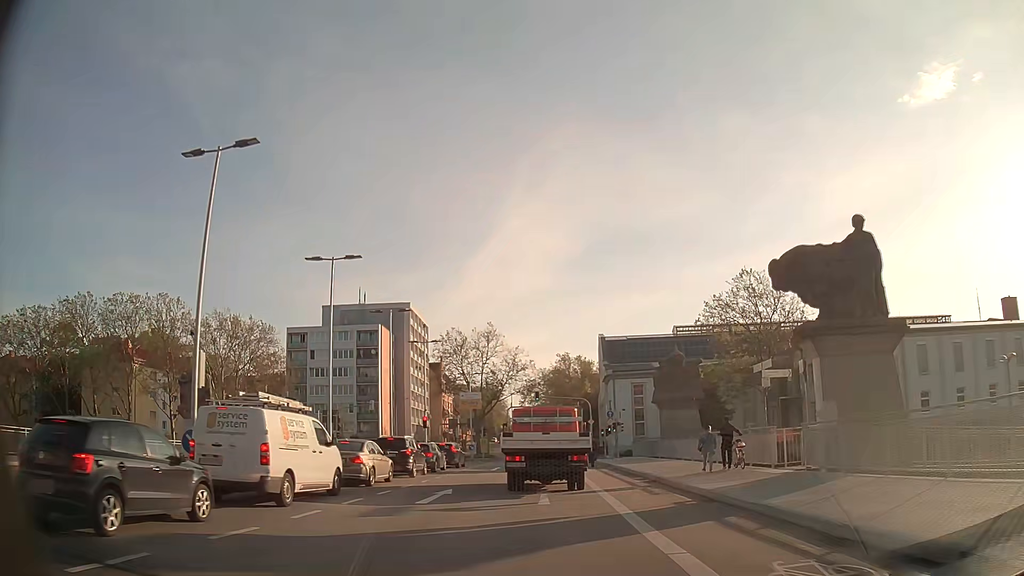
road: secondary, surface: asphalt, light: Day
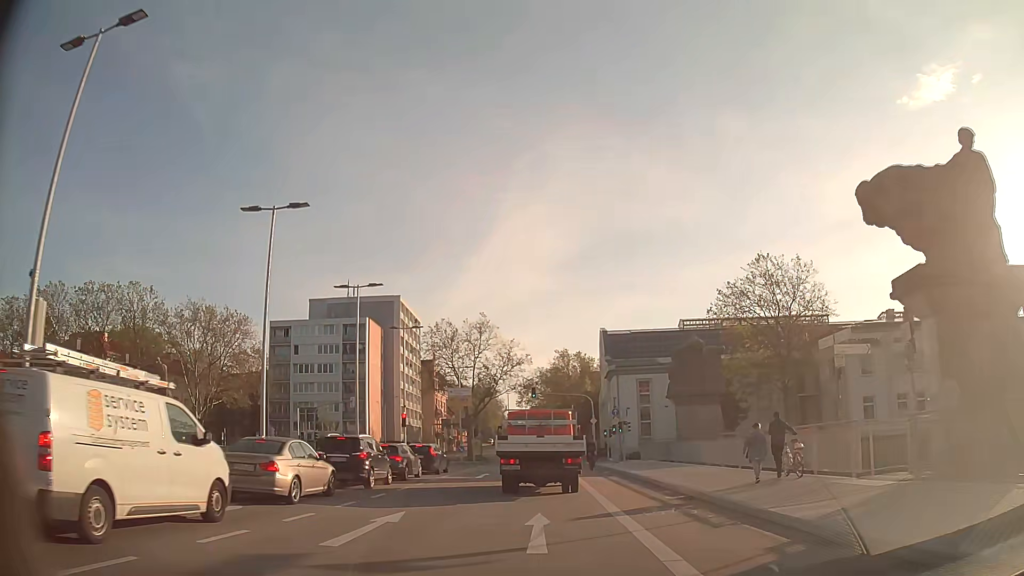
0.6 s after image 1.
(0.0, +6.2) m; 0°
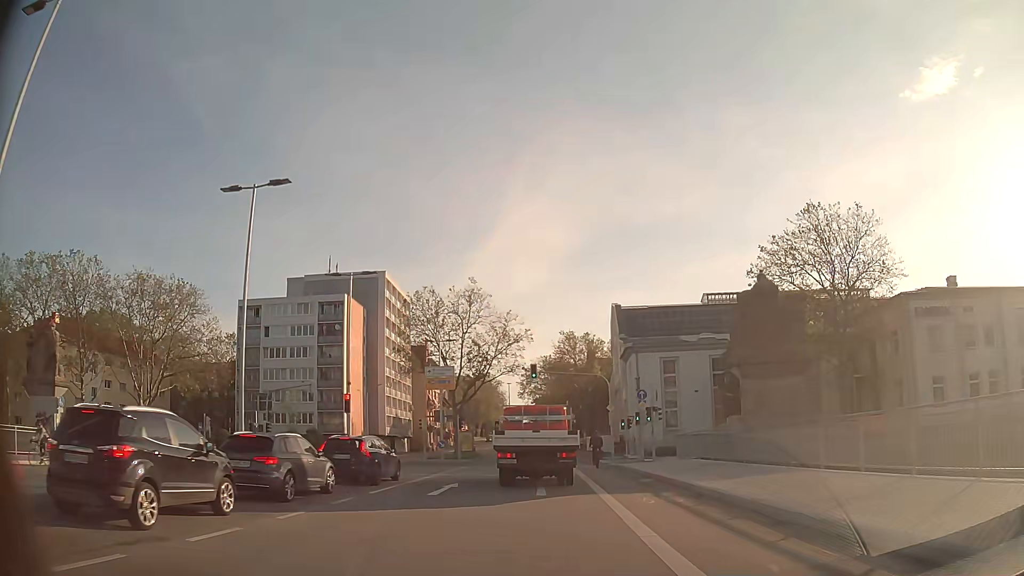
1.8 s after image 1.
(0.0, +12.2) m; 0°
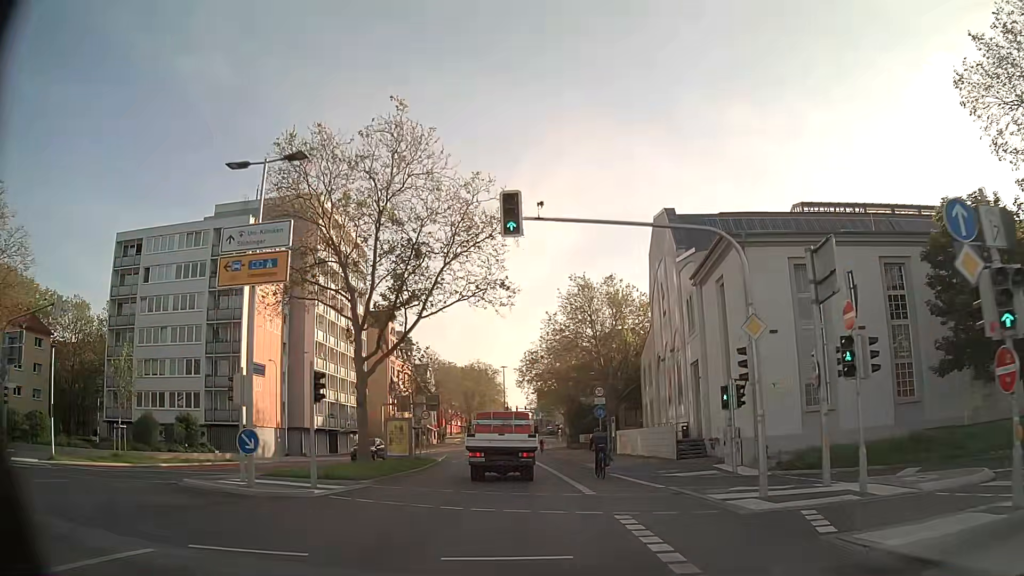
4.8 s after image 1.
(-0.1, +30.0) m; 0°
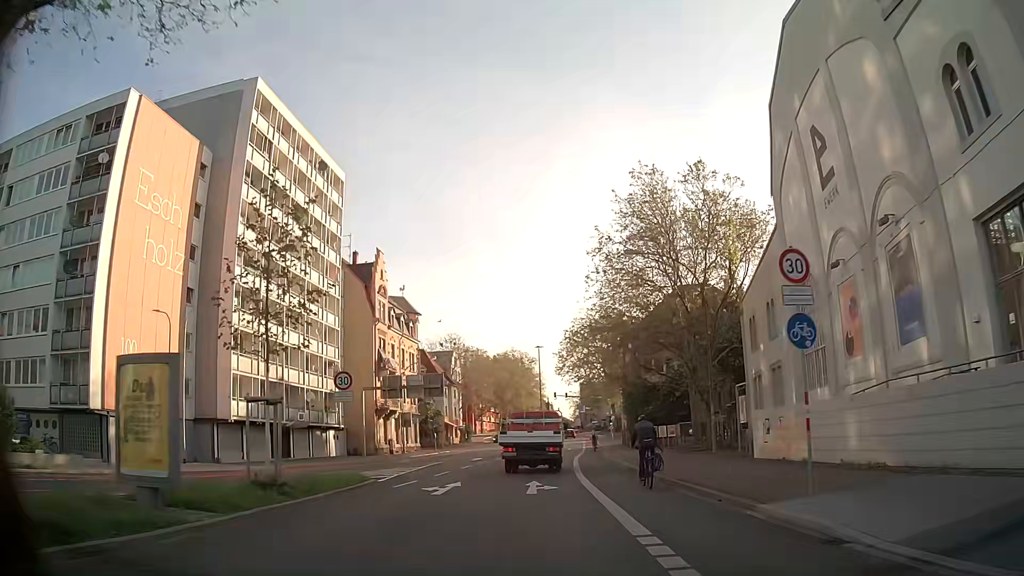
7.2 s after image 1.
(-0.7, +24.4) m; -4°
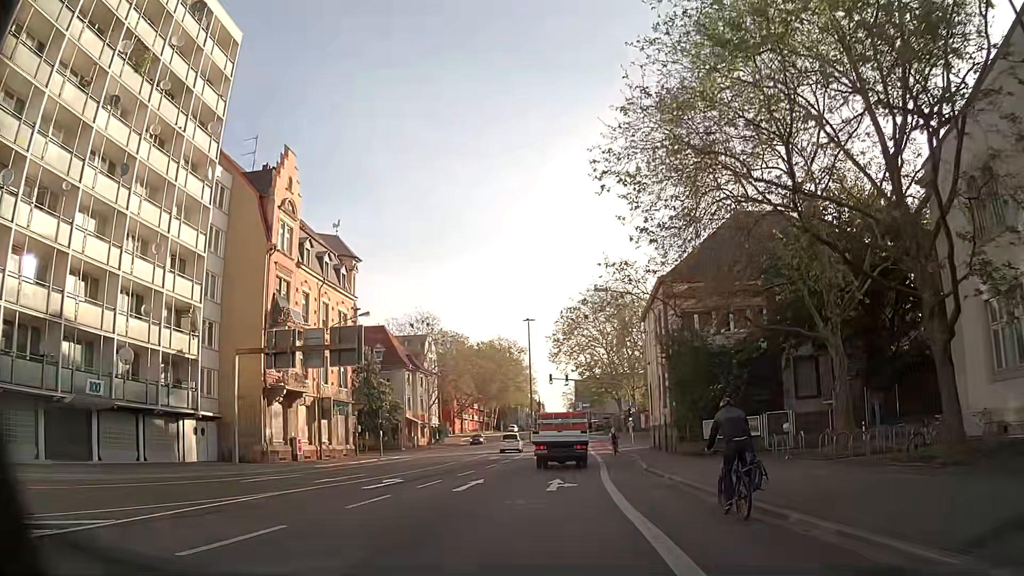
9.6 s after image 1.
(-0.2, +24.0) m; +1°
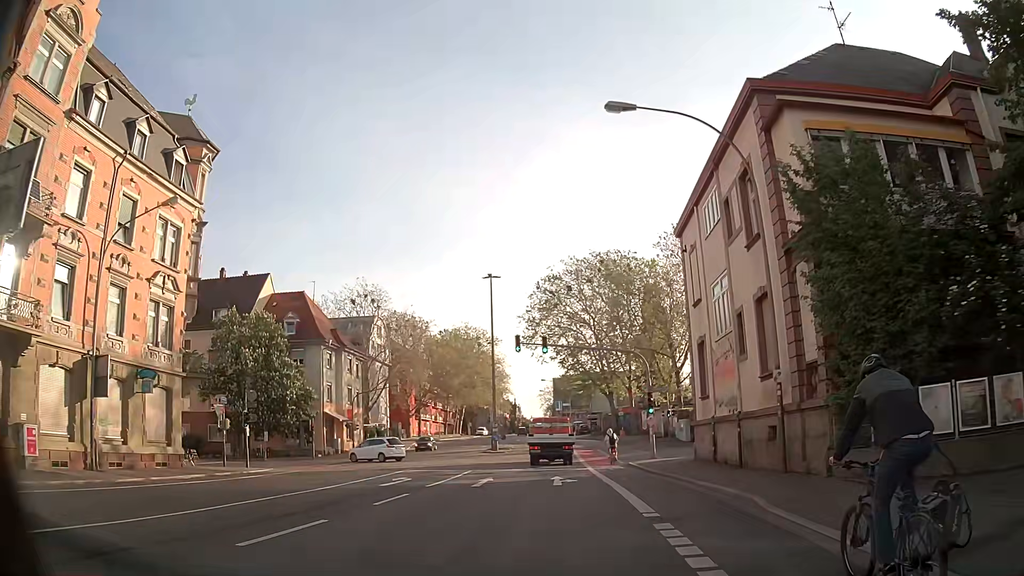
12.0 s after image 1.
(+0.6, +22.7) m; +2°
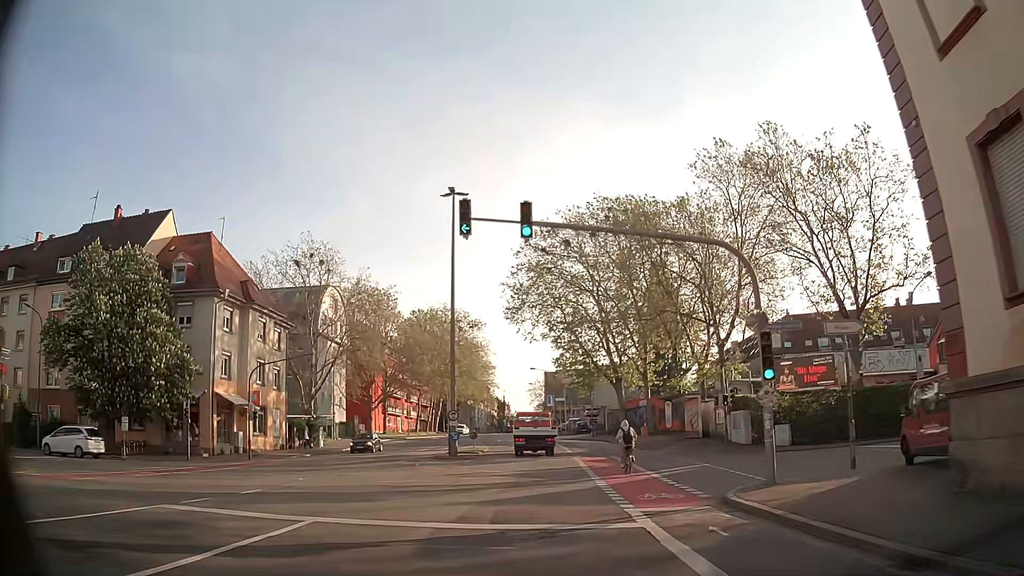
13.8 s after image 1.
(0.0, +19.8) m; +1°
(0, +10) (0, +20) (0, +30) (-1, +40) (-1, +50) (-2, +60) (-3, +70) (-5, +80) (-6, +90) (-6, +100) m
